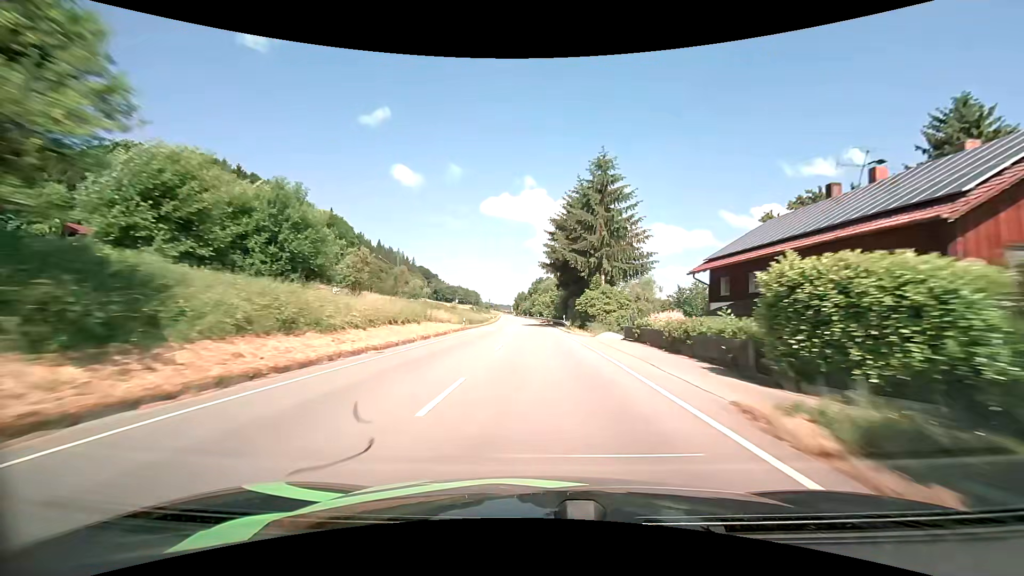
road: primary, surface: asphalt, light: Day
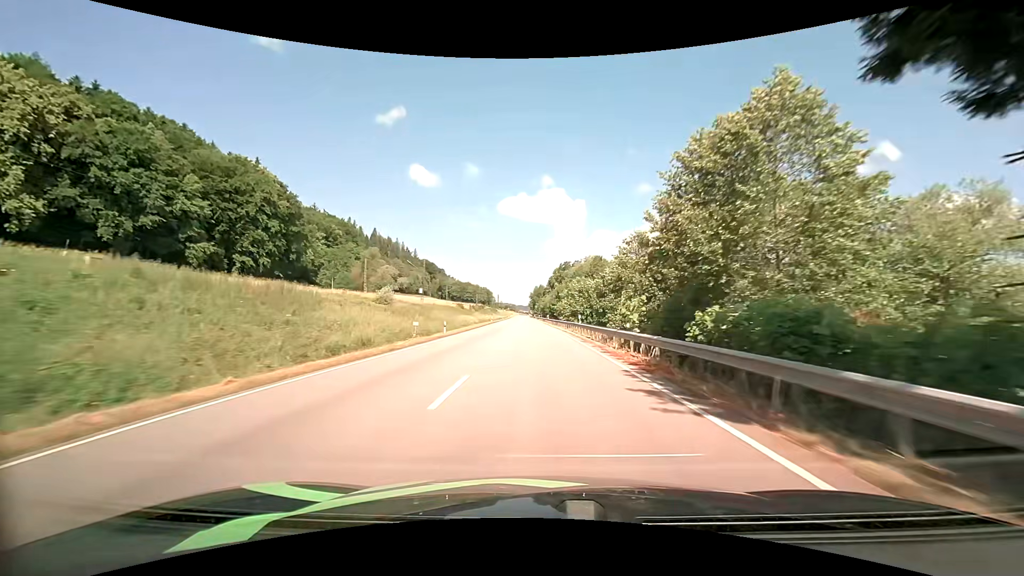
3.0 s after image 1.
(-1.6, +73.1) m; -3°
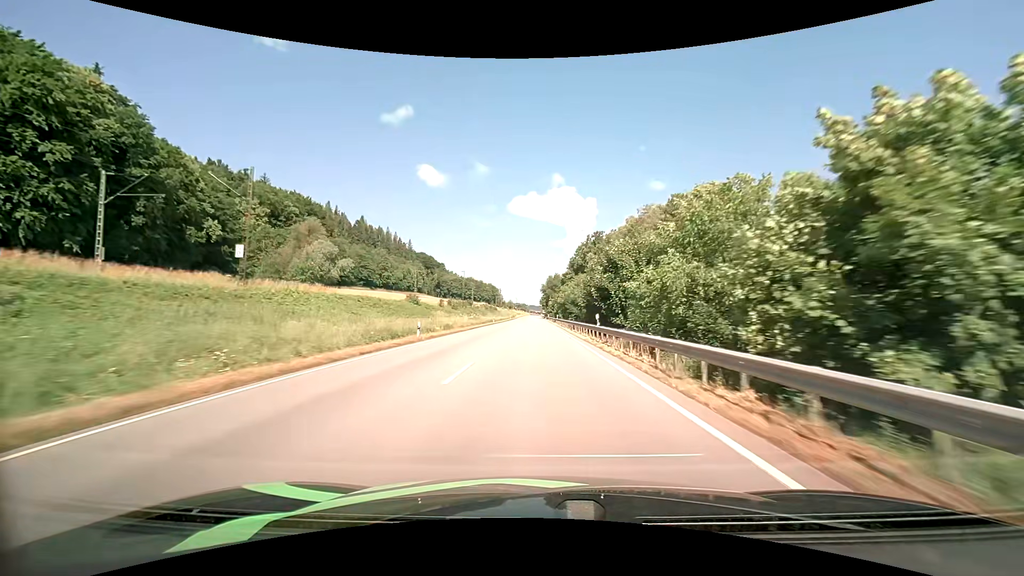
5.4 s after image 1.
(-0.2, +59.0) m; -1°
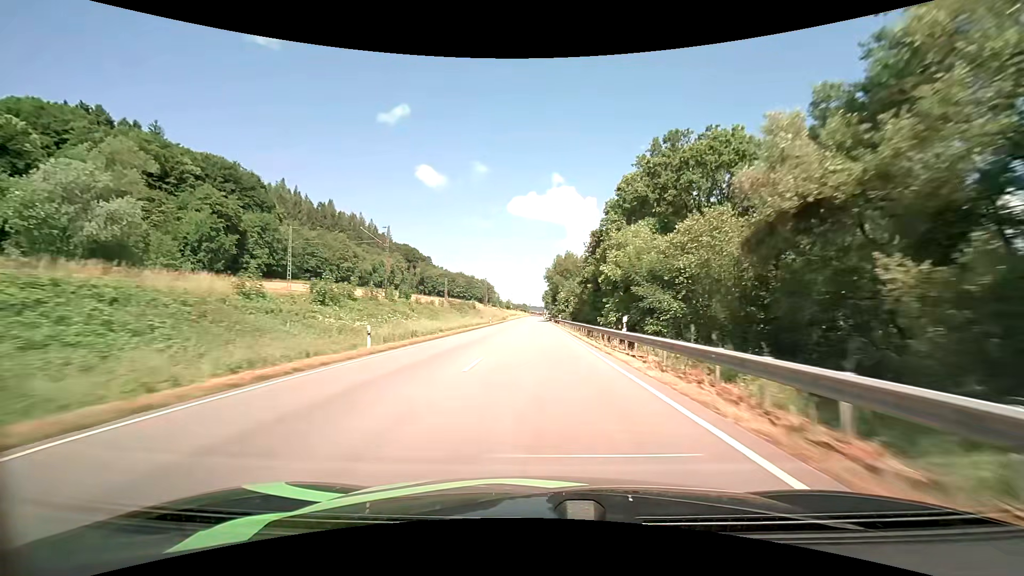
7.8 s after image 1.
(-0.2, +58.9) m; 0°
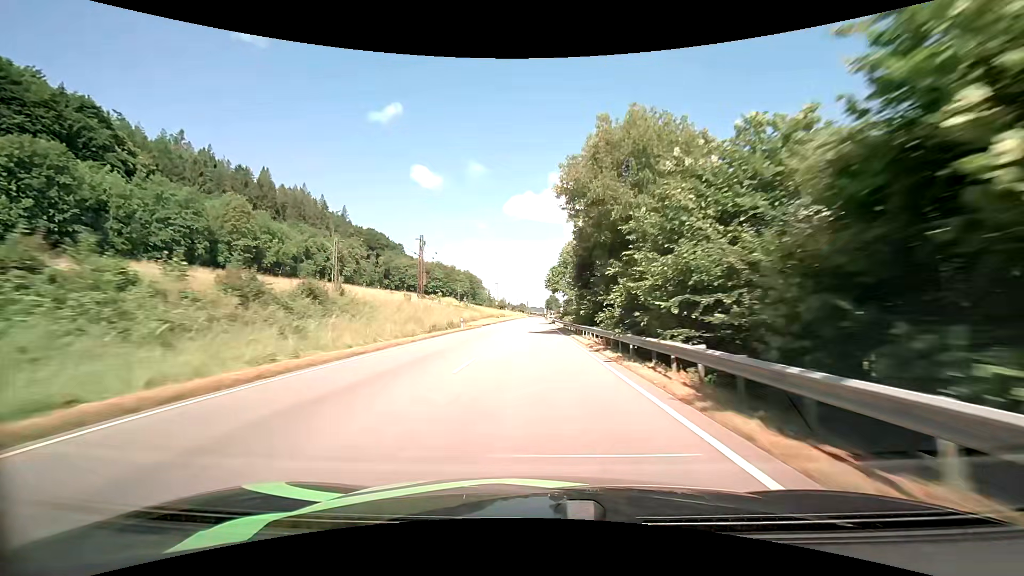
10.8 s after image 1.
(+0.1, +73.9) m; 0°
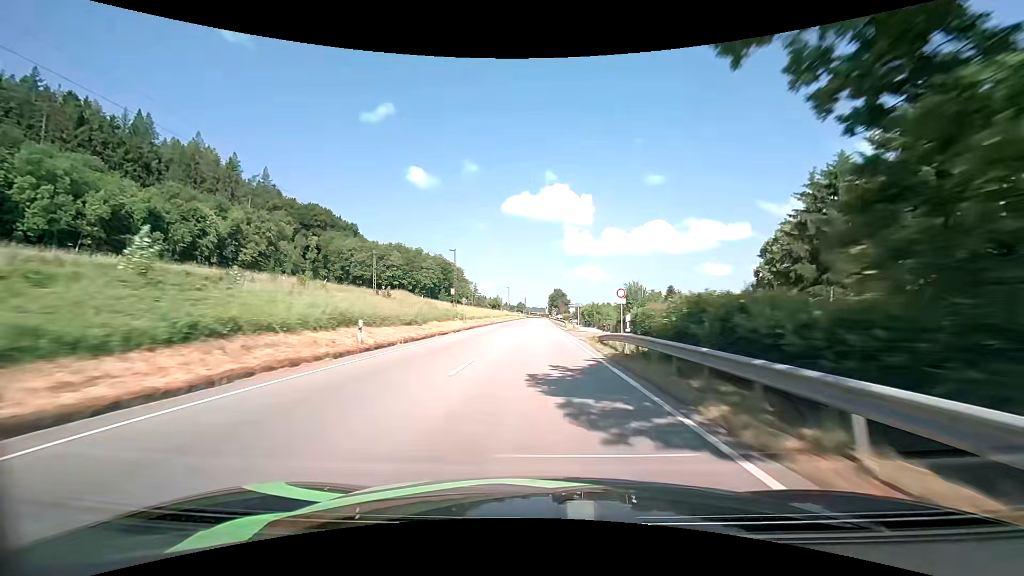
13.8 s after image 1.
(-0.1, +73.7) m; 0°
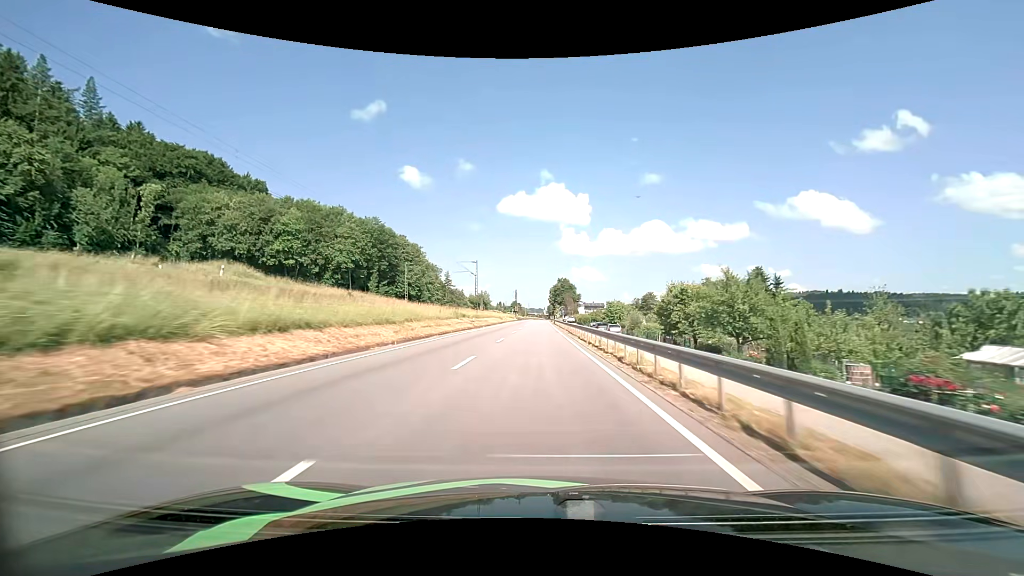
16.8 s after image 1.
(+0.3, +71.7) m; 0°
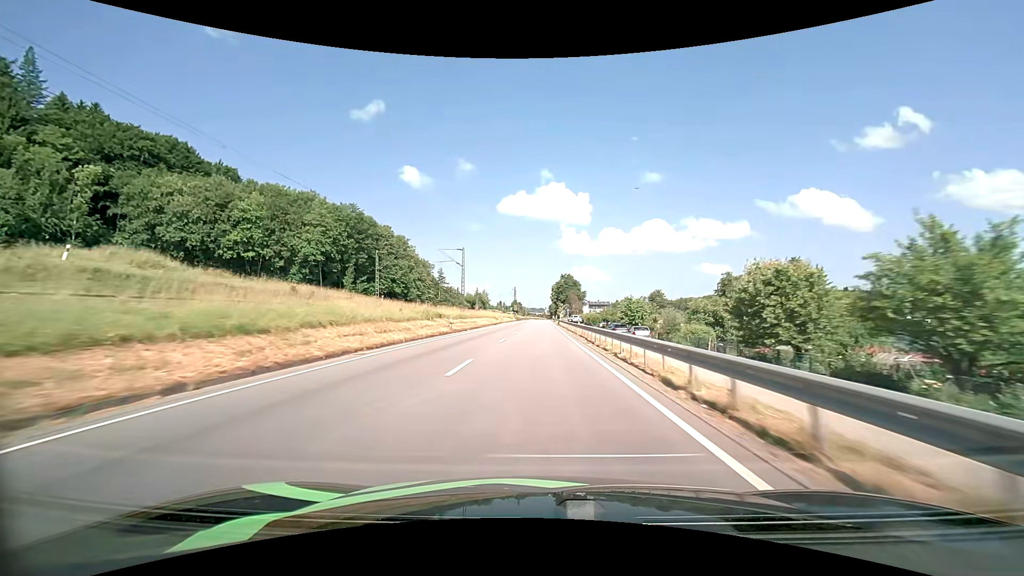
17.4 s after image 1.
(0.0, +14.4) m; 0°
(0, +10) (0, +20) (0, +30) (0, +40) (0, +50) (0, +60) (0, +70) (0, +80) (+1, +90) (+1, +100) m
